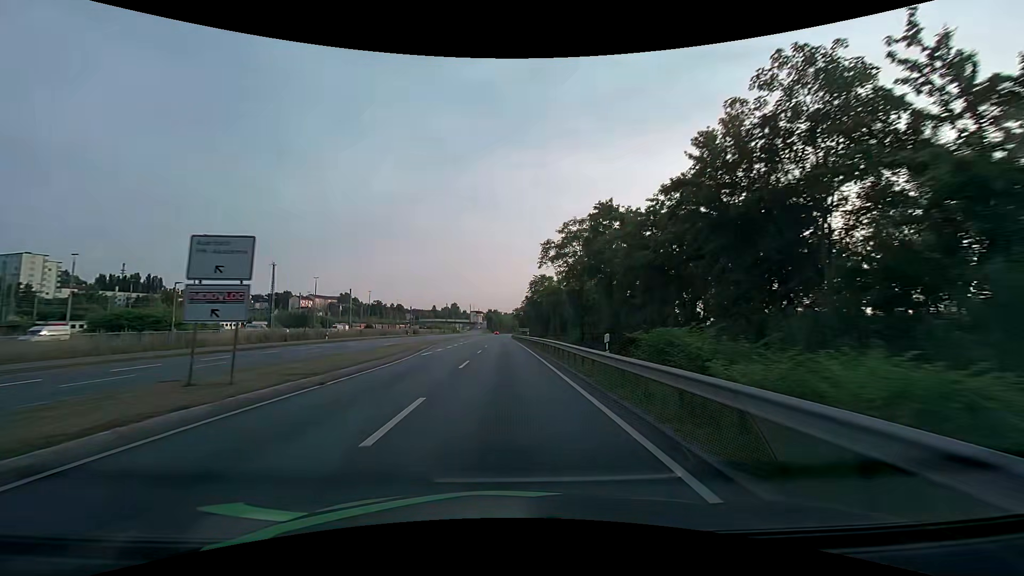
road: primary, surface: asphalt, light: Day
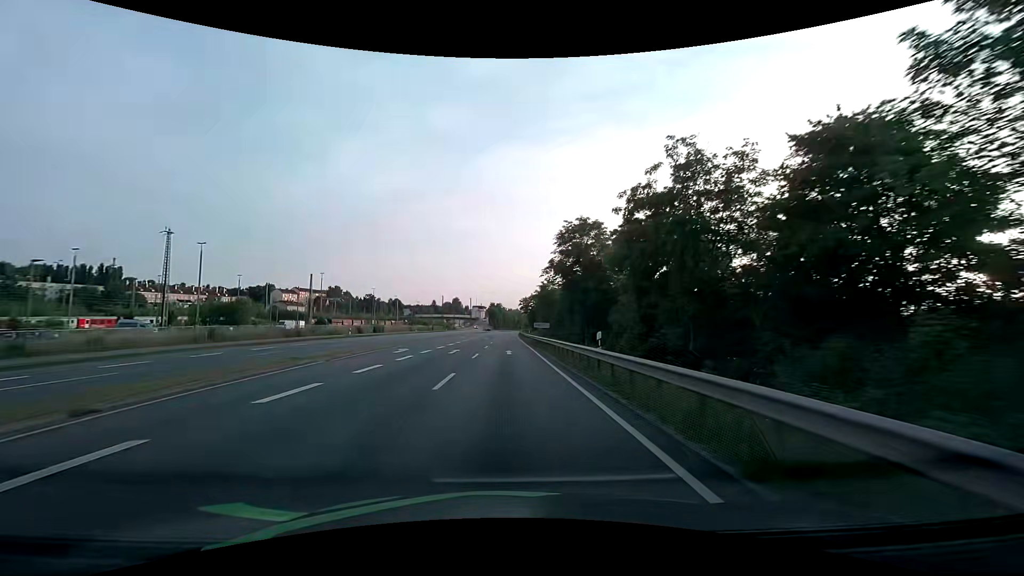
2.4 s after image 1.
(-0.1, +43.0) m; 0°
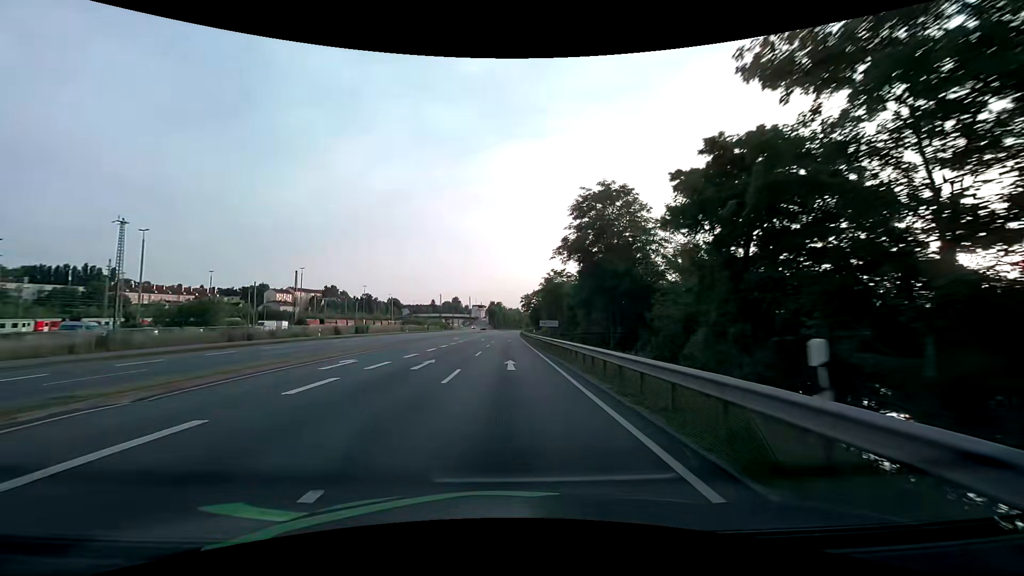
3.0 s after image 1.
(0.0, +10.8) m; 0°
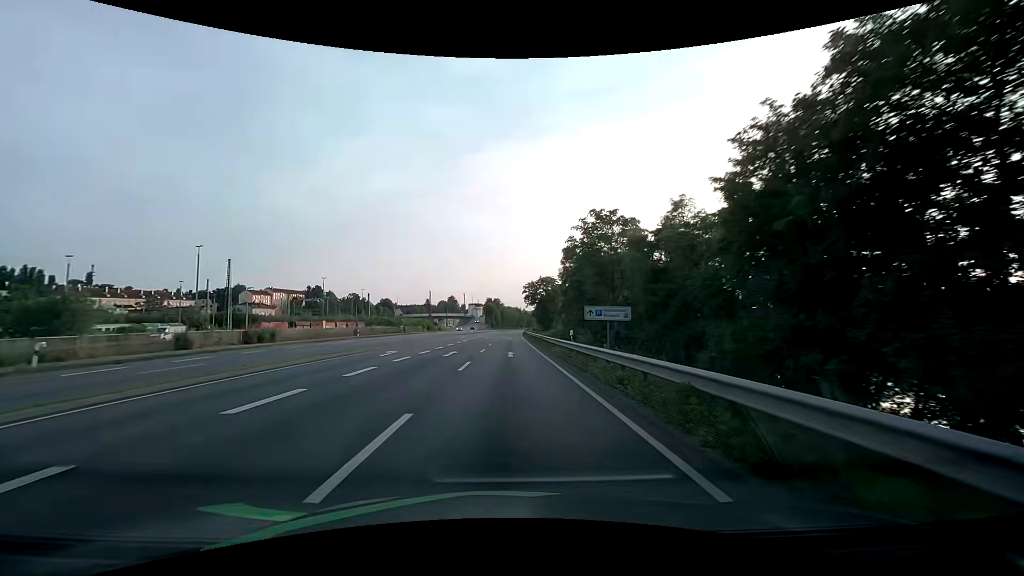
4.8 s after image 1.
(0.0, +32.4) m; 0°
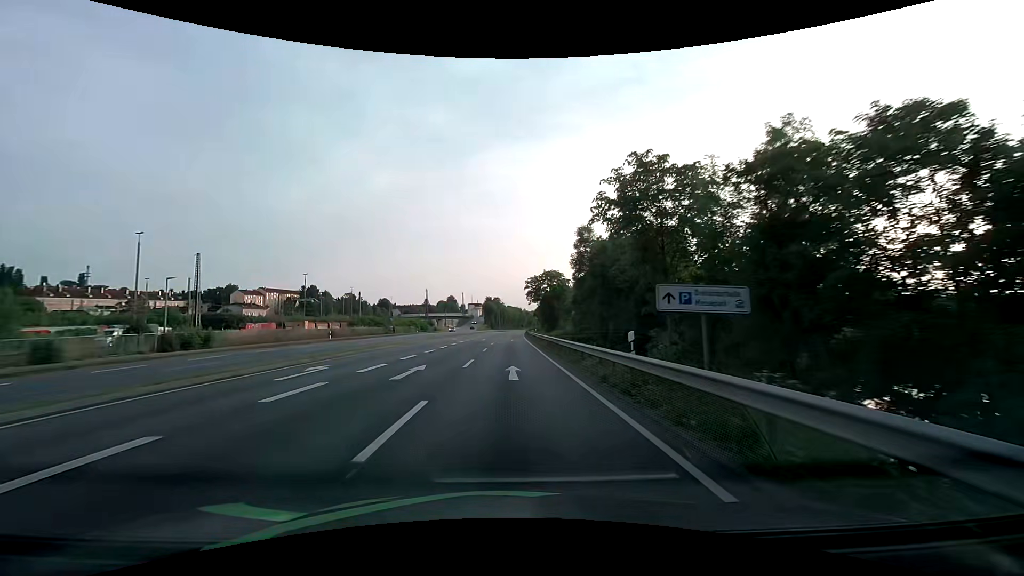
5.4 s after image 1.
(0.0, +10.8) m; 0°
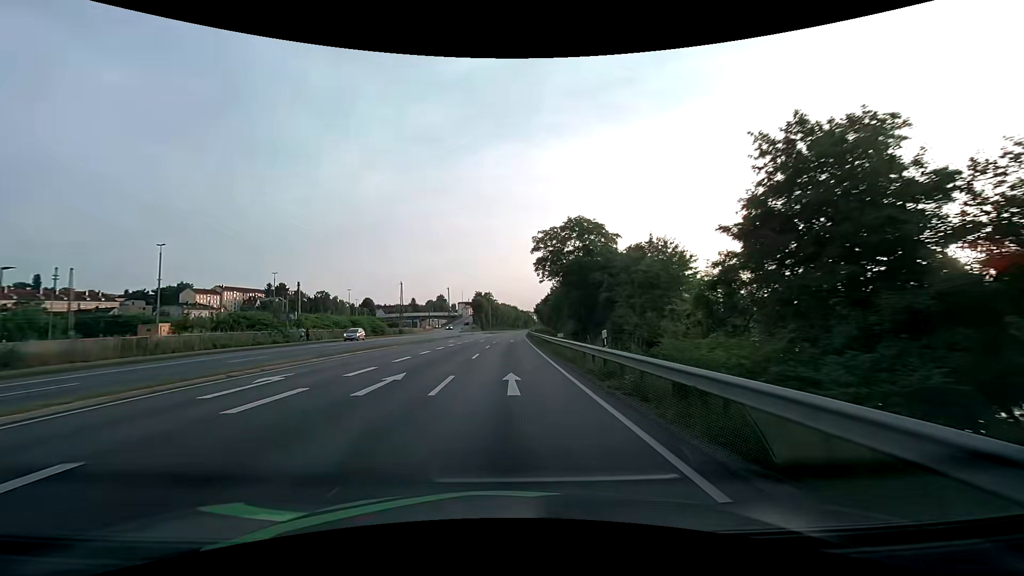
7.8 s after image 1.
(0.0, +43.2) m; 0°
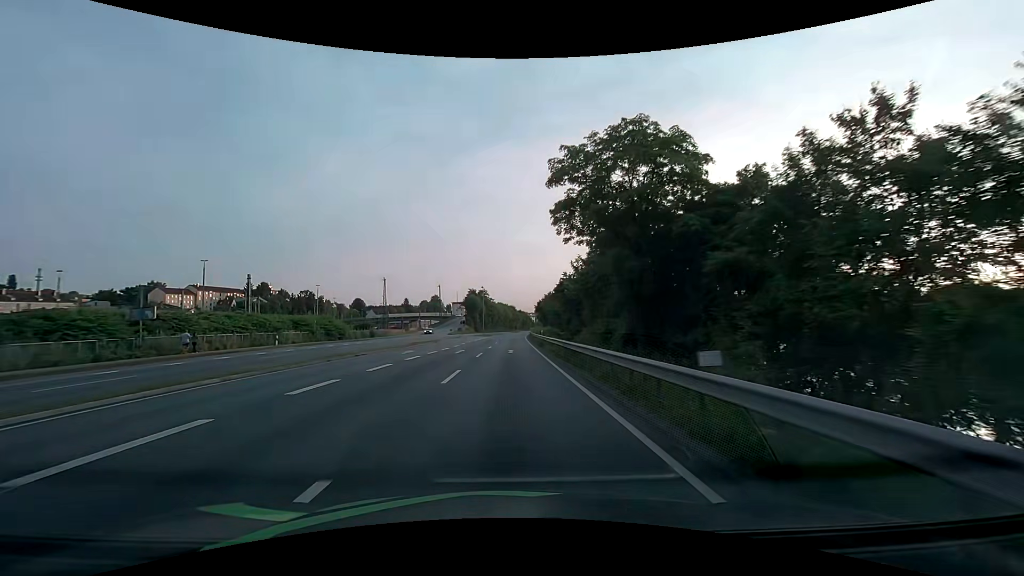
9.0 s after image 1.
(+0.1, +21.6) m; 0°
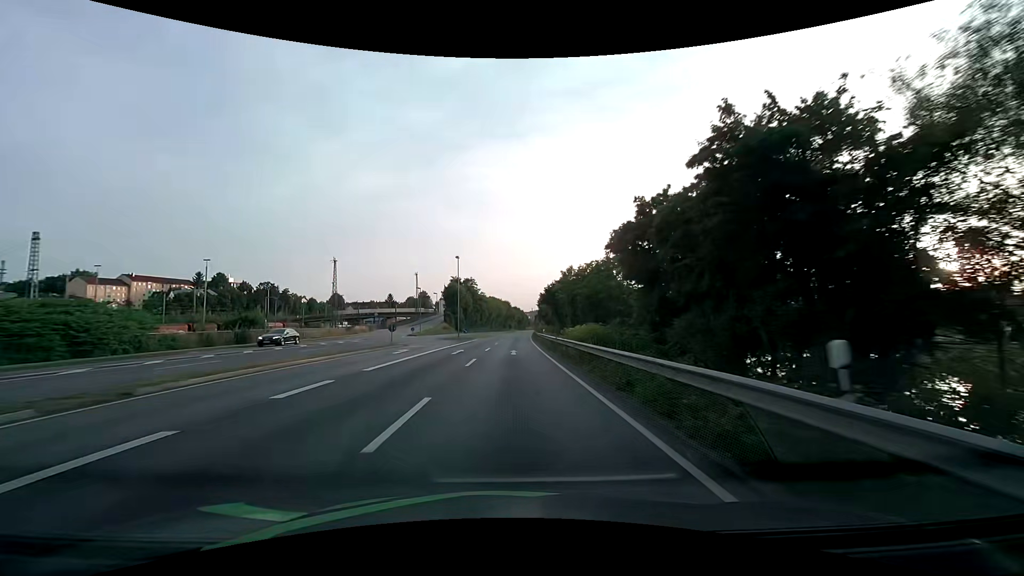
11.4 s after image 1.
(+0.2, +43.0) m; +1°
(0, +10) (0, +20) (0, +30) (0, +40) (+1, +50) (+1, +60) (+1, +70) (+2, +80) (+2, +90) (+3, +100) m
